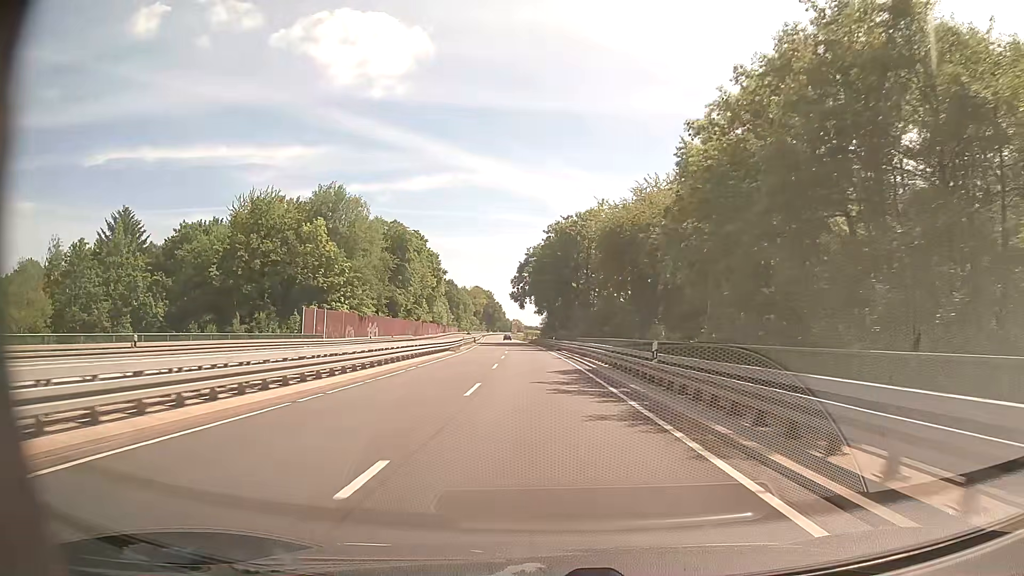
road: trunk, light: Day
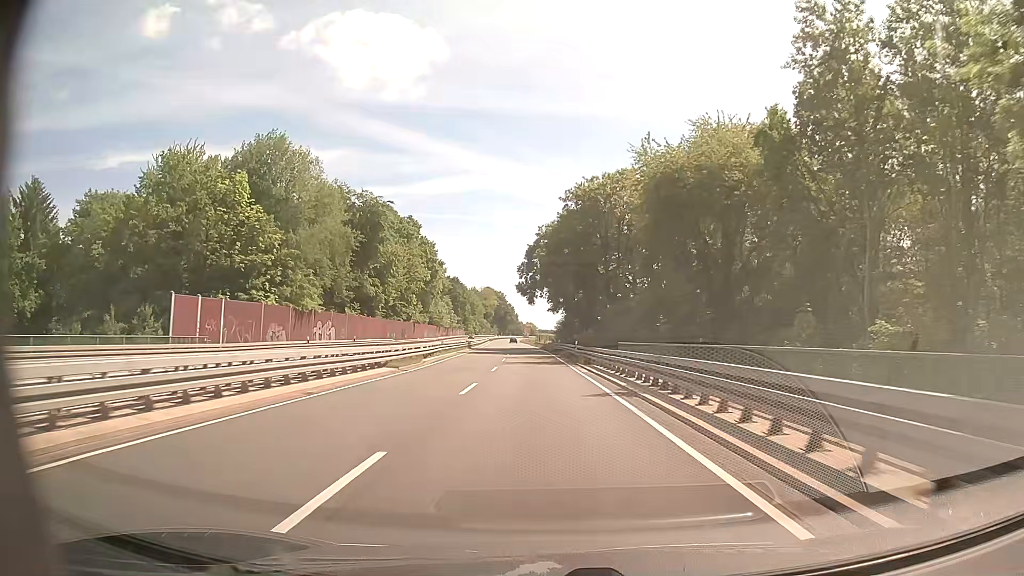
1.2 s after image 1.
(-0.3, +23.9) m; -1°
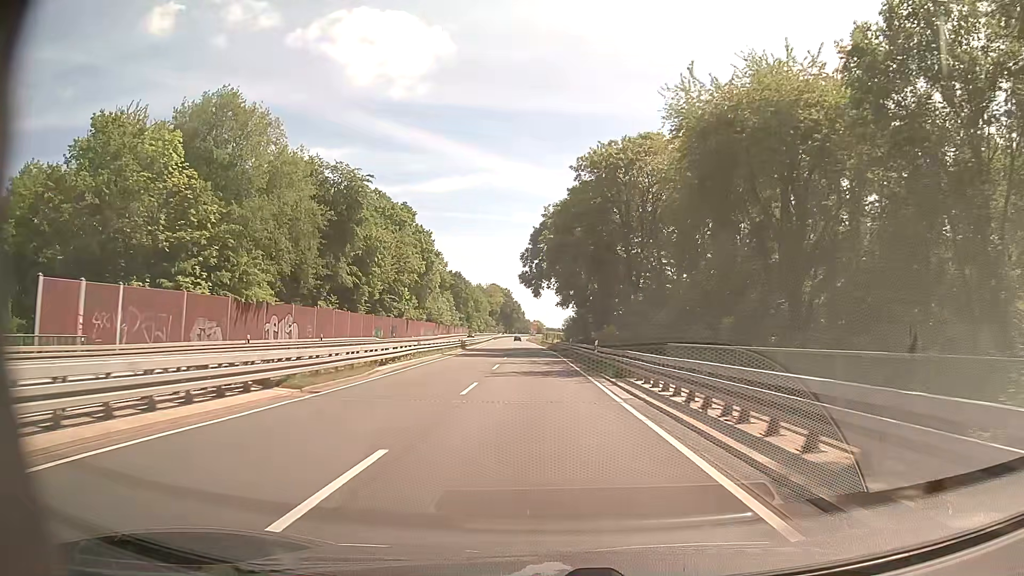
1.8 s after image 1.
(-0.1, +12.0) m; -1°
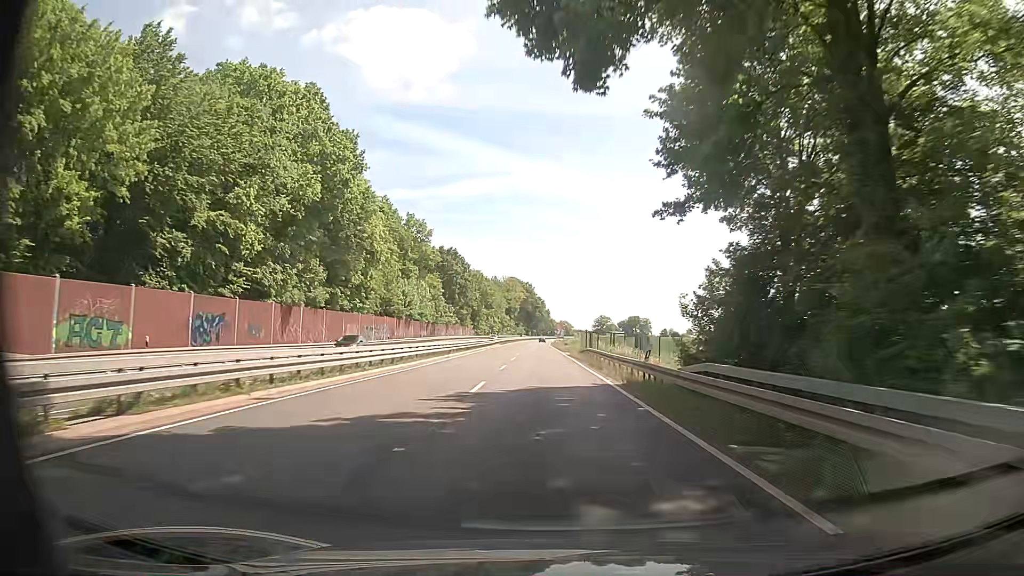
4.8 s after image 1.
(-1.6, +60.7) m; -3°
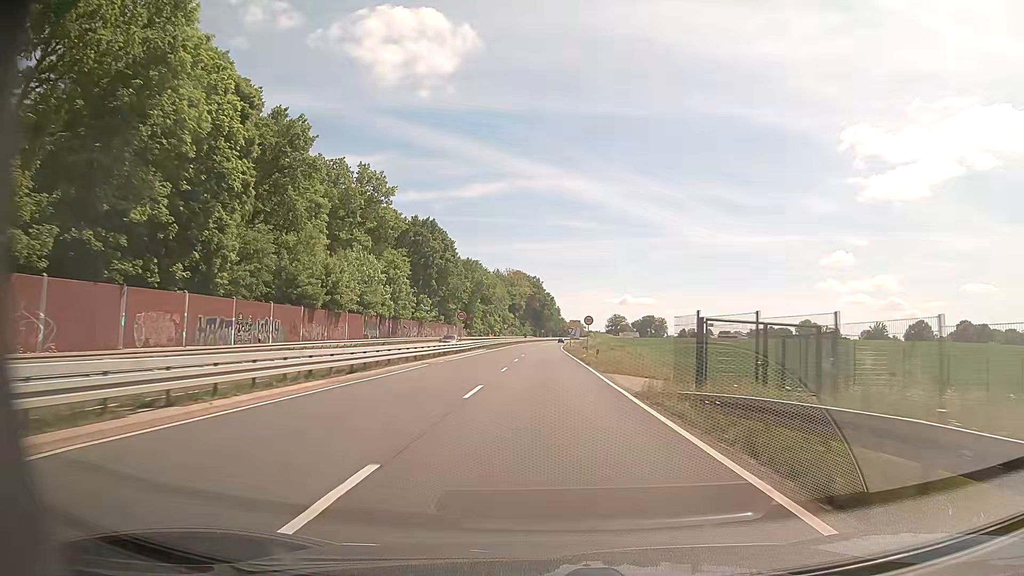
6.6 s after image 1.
(-0.1, +37.5) m; -1°
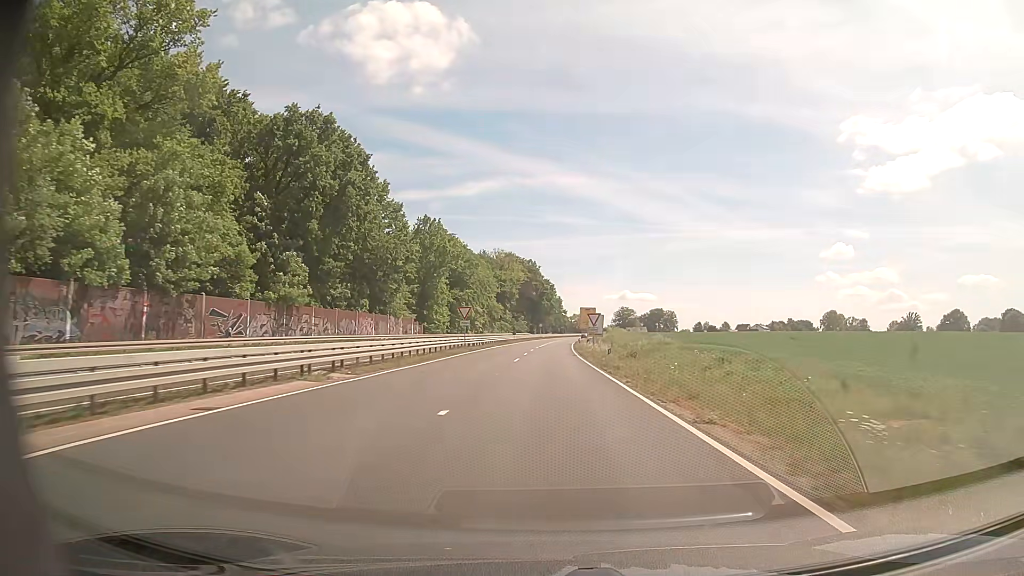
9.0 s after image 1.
(-0.1, +52.7) m; 0°
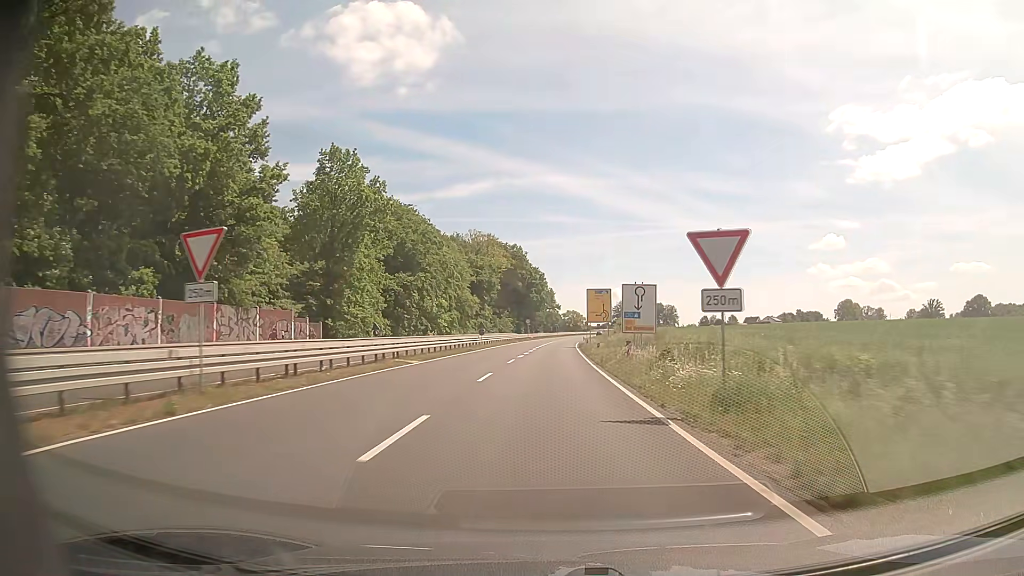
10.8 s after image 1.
(+0.2, +40.4) m; +1°
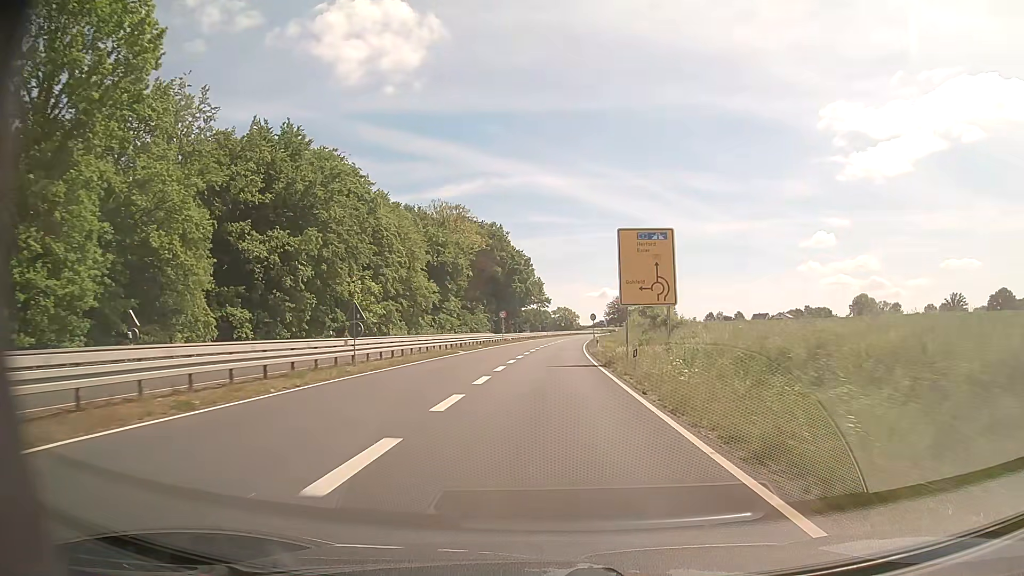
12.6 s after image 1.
(+0.2, +39.3) m; +1°
(0, +10) (0, +20) (0, +30) (0, +40) (+1, +50) (+1, +60) (+2, +70) (+3, +80) (+3, +90) (+4, +100) m
